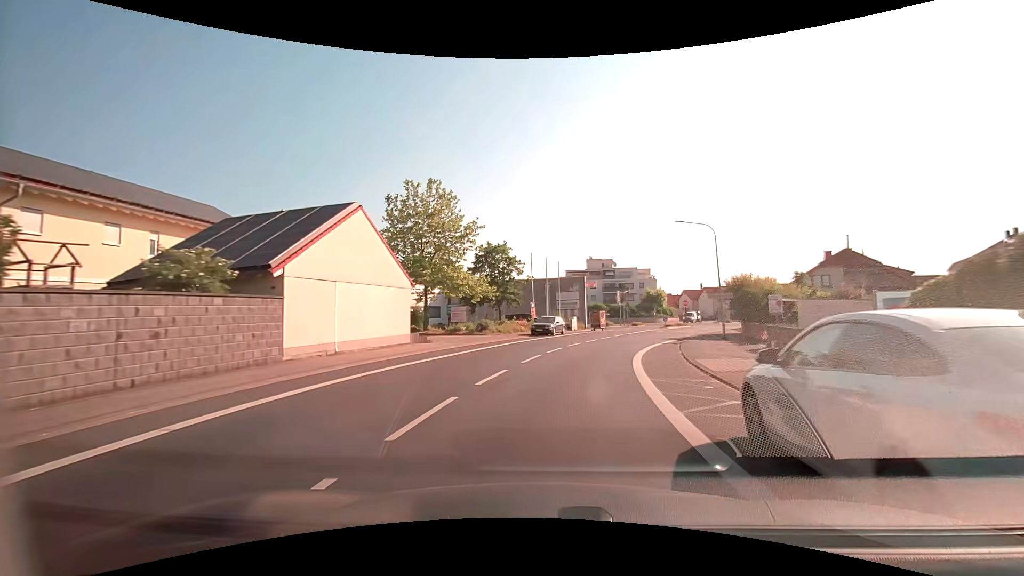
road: secondary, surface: asphalt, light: Day
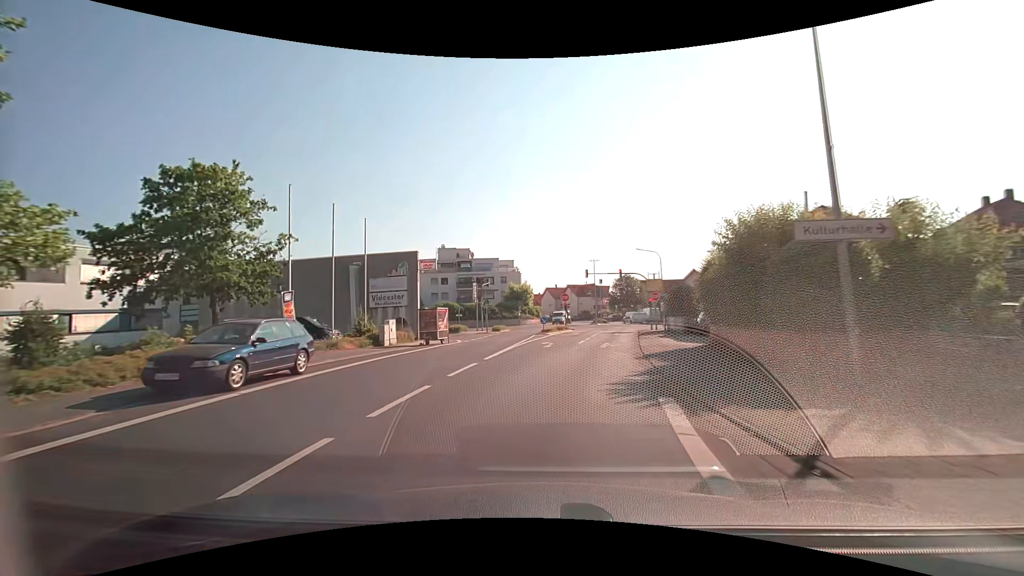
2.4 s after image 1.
(+3.8, +25.0) m; +16°
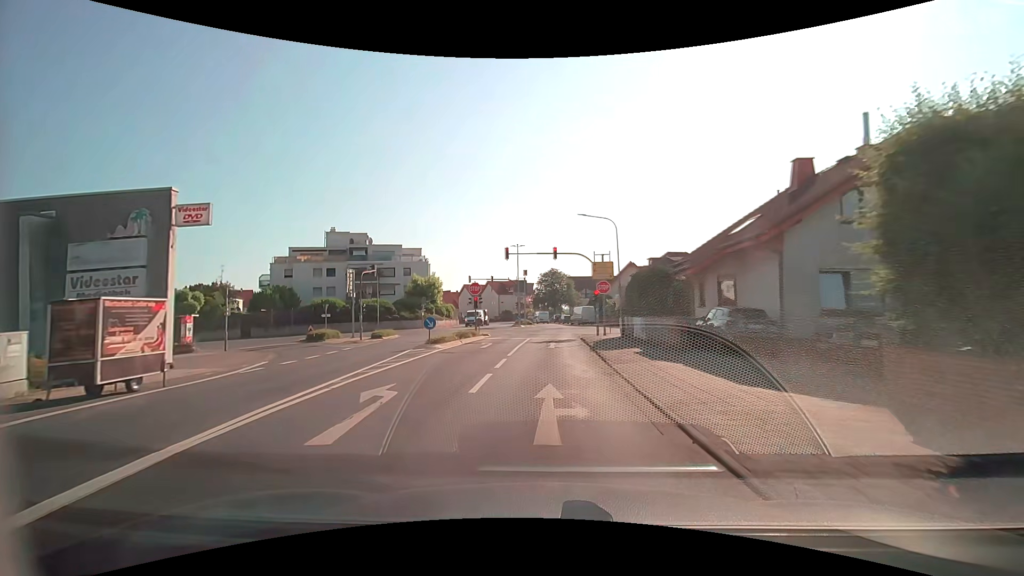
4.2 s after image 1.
(+1.3, +16.8) m; +8°
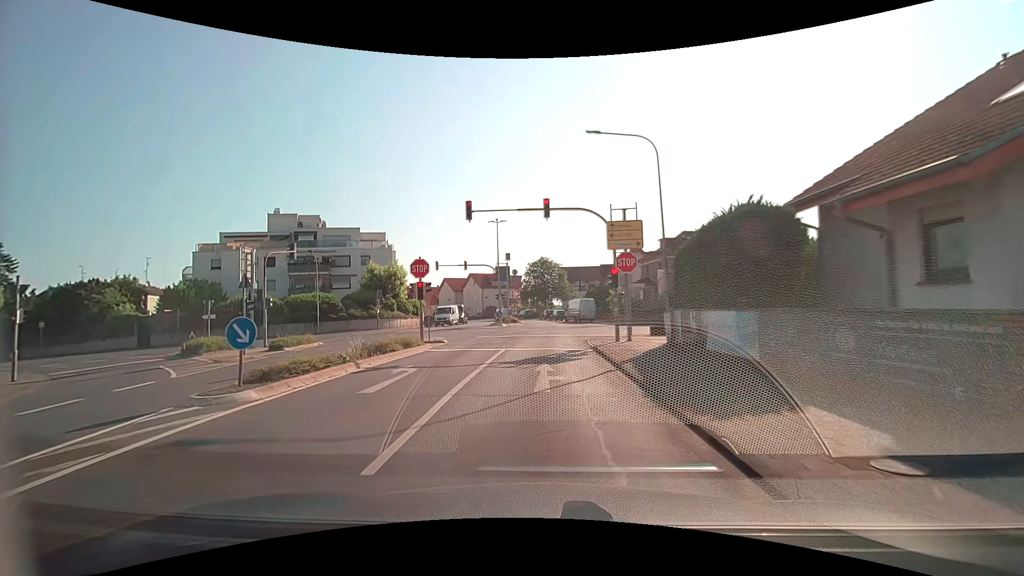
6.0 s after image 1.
(+0.3, +13.3) m; +2°
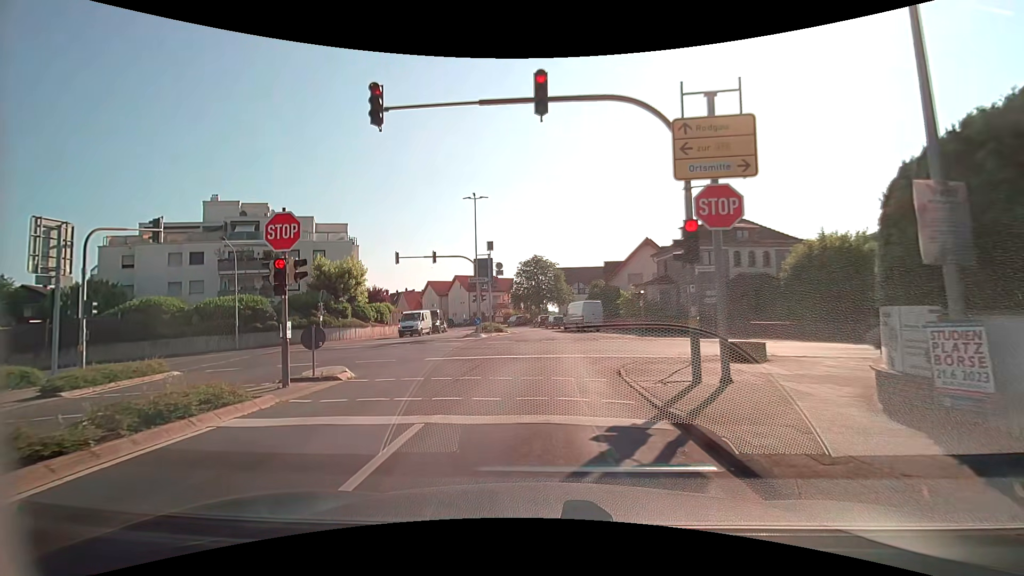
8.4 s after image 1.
(-0.1, +11.3) m; -1°
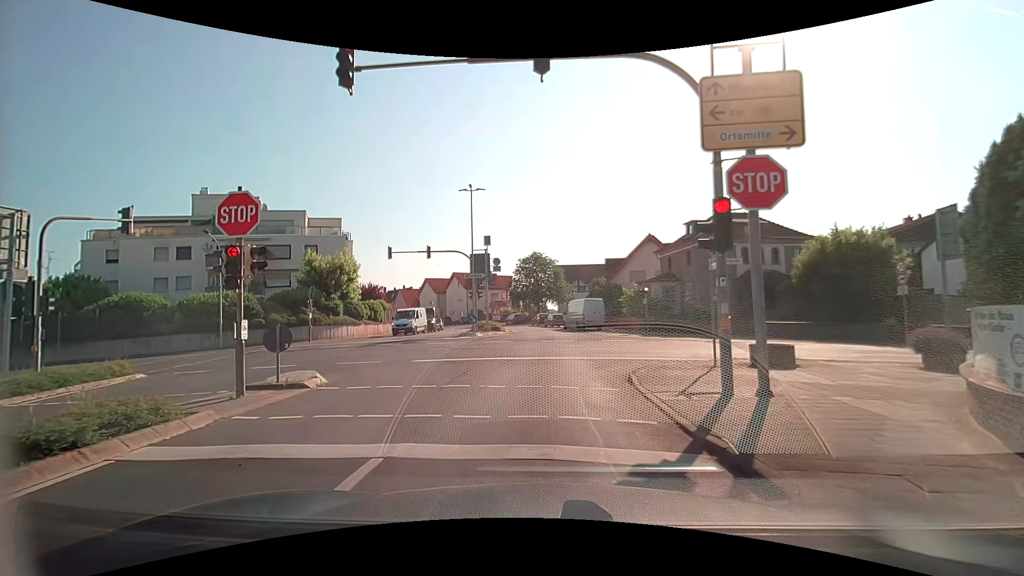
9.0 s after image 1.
(0.0, +1.6) m; +1°
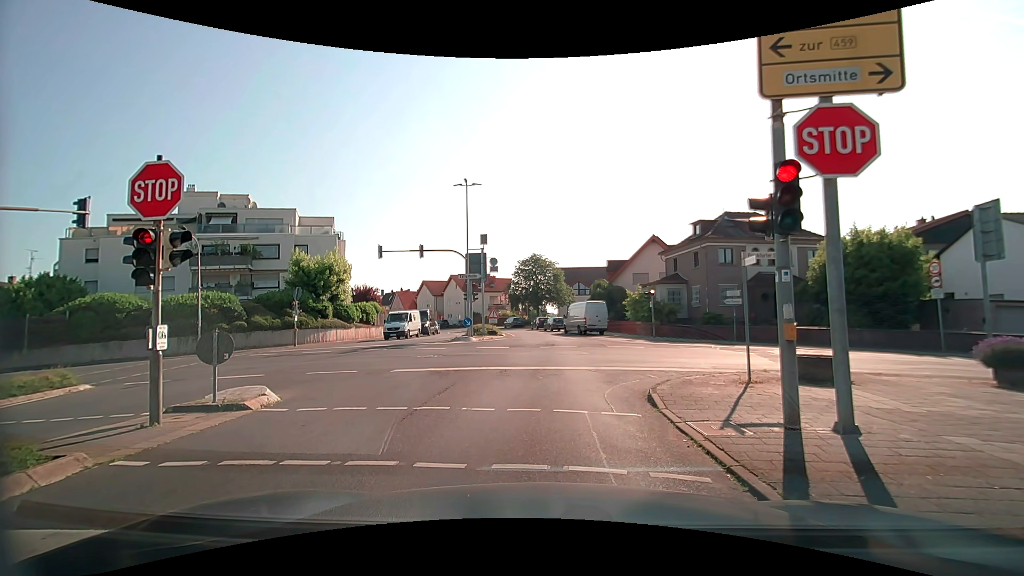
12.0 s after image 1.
(-0.1, +2.0) m; -2°
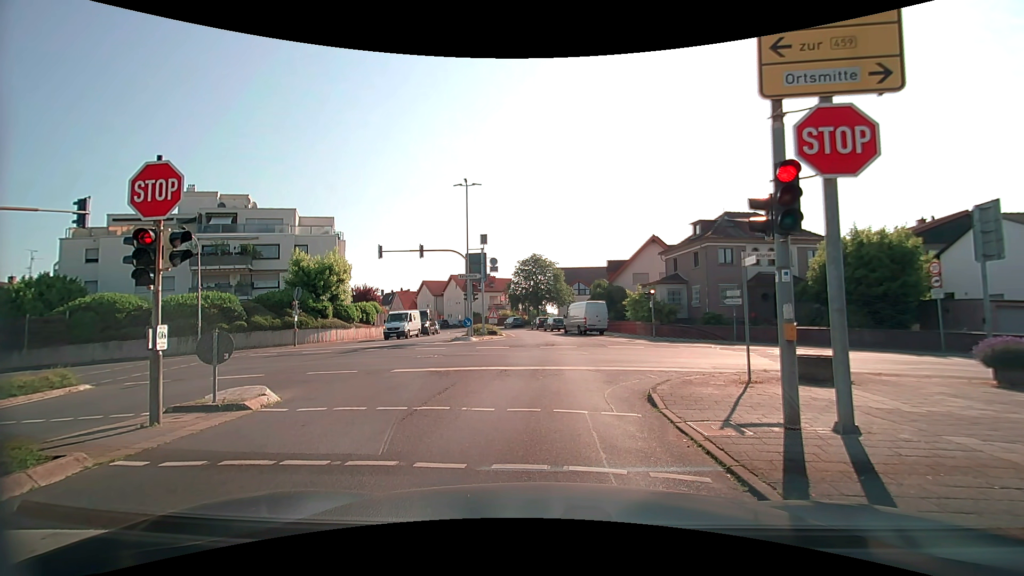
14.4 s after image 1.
(0.0, 0.0) m; 0°
(0, +10) (+1, +20) (+1, +30) (+1, +40) (-1, +50) (-2, +60) (-5, +69) (-9, +79) (-13, +88) (-18, +96) m
